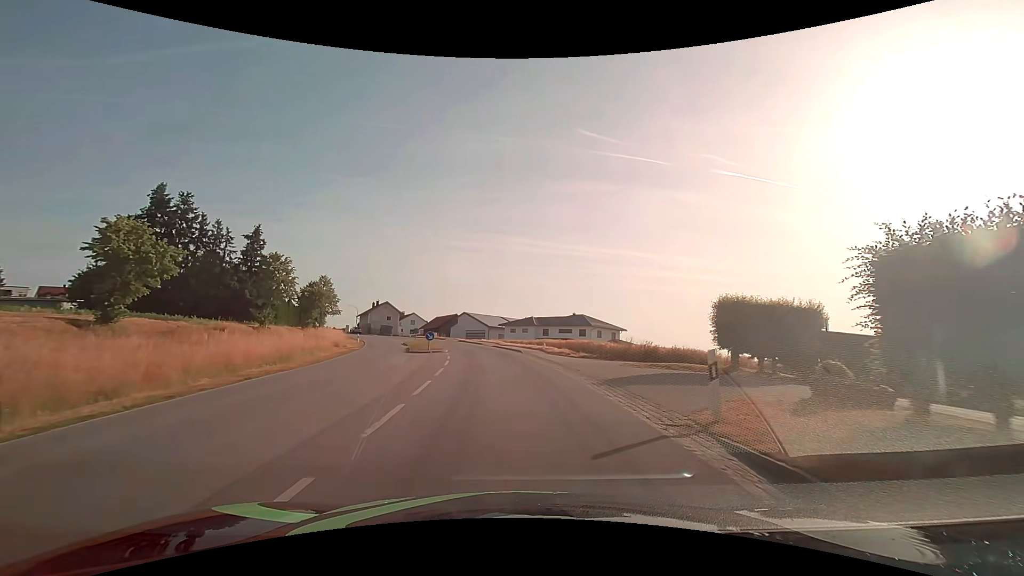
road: secondary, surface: asphalt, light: Day
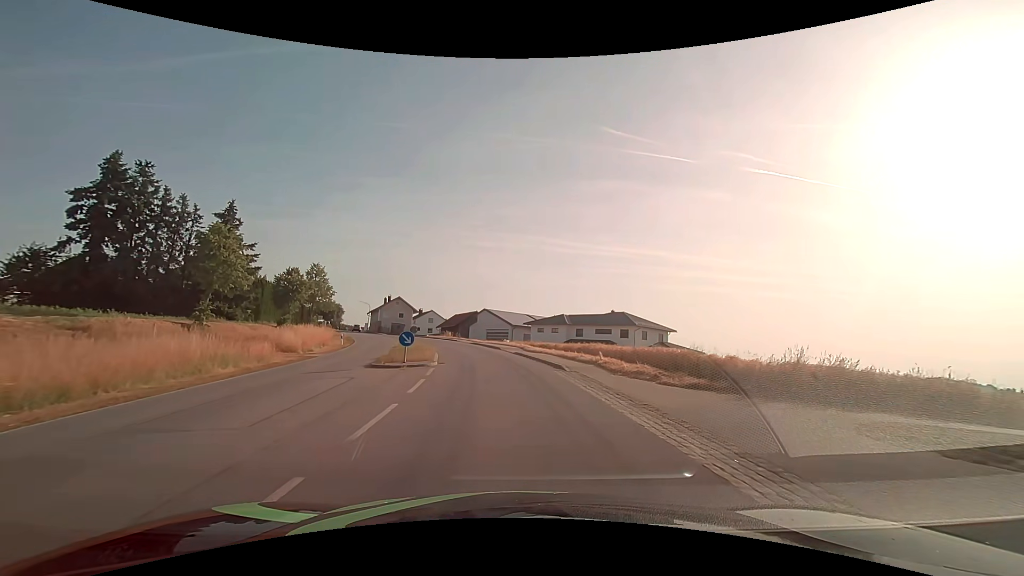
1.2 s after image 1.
(-0.4, +13.6) m; -3°
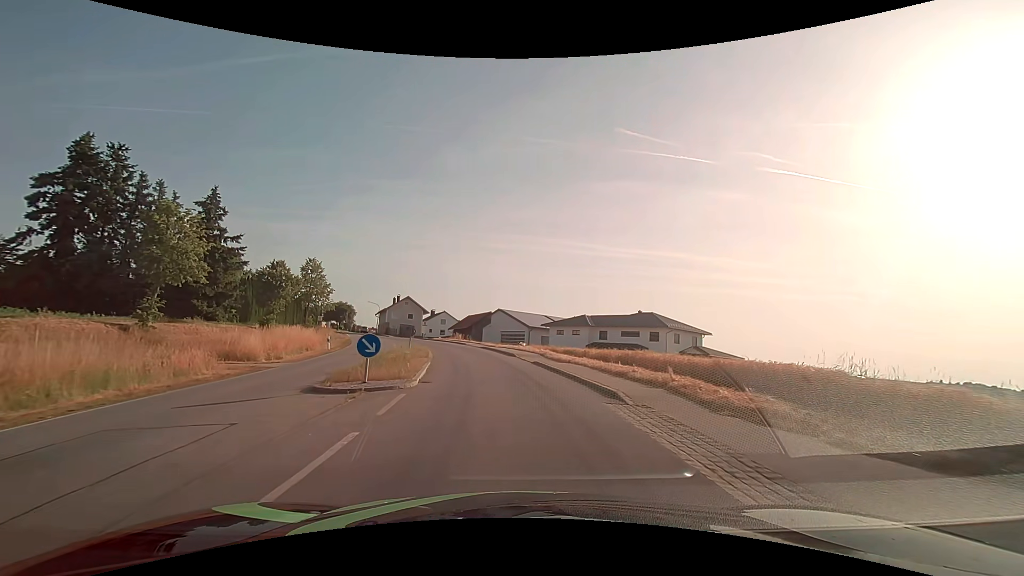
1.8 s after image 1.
(-0.1, +7.0) m; -2°
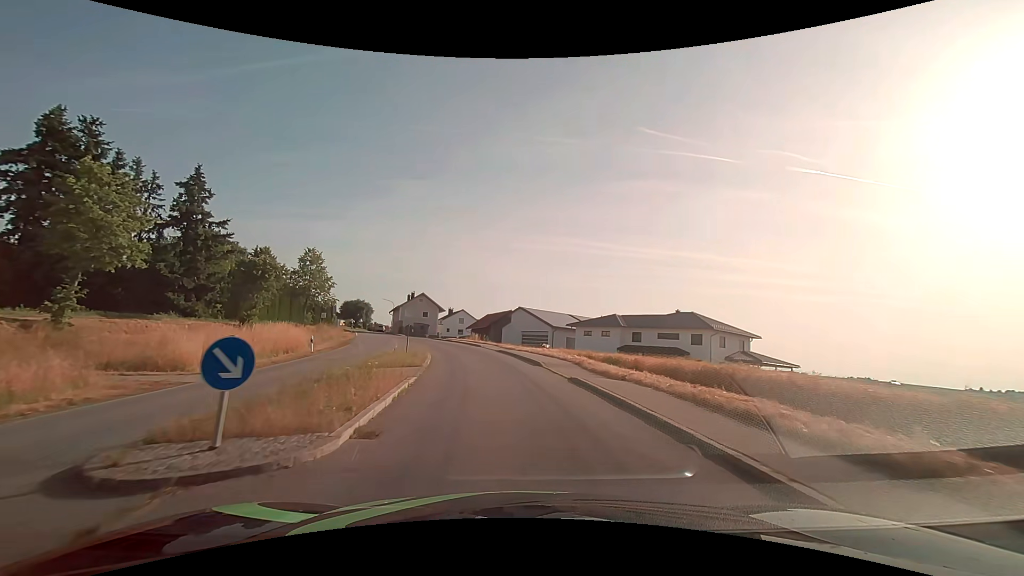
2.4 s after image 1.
(-0.2, +7.1) m; -2°
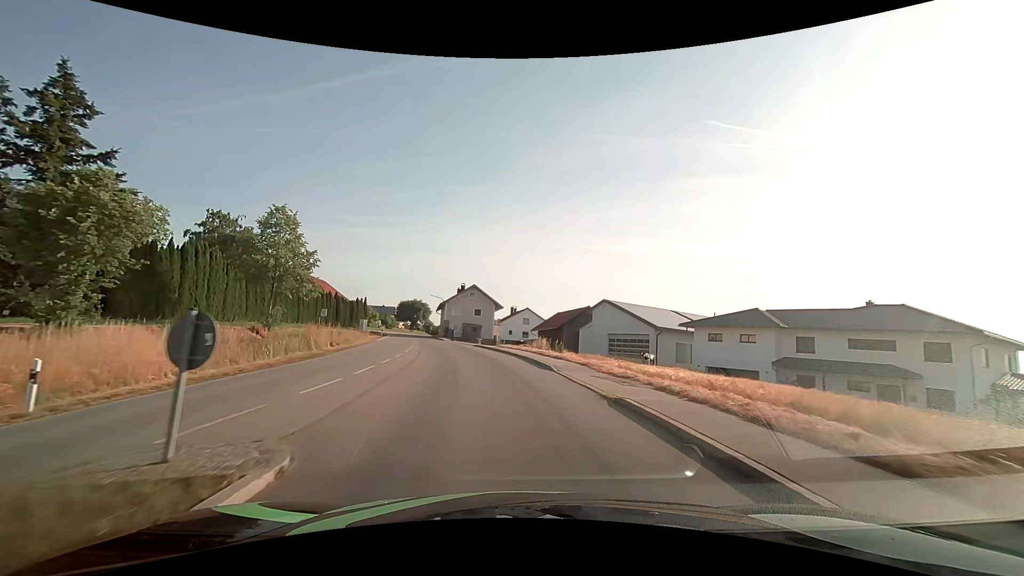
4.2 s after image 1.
(-1.4, +21.7) m; -8°
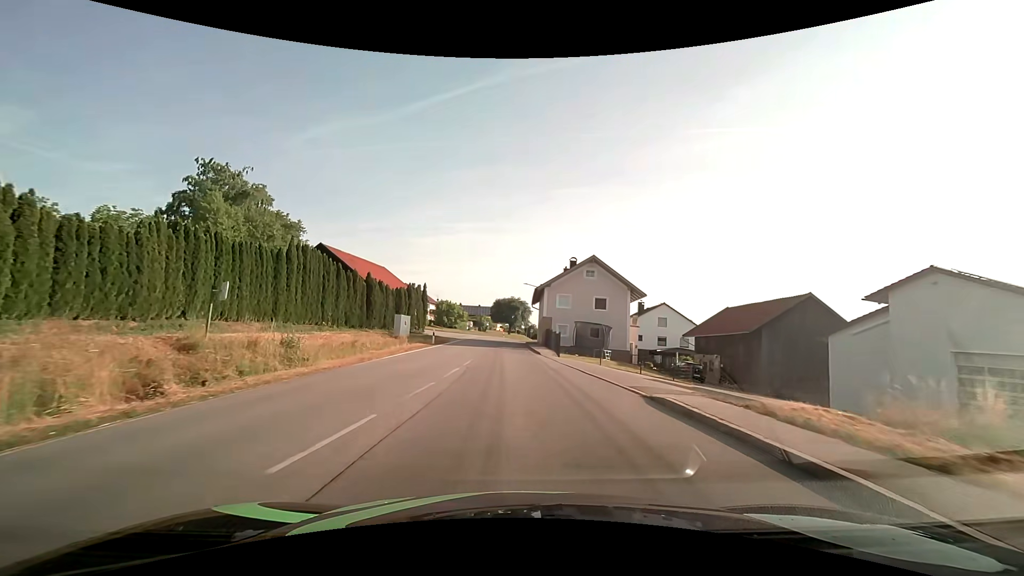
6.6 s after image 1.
(-3.6, +29.4) m; -12°
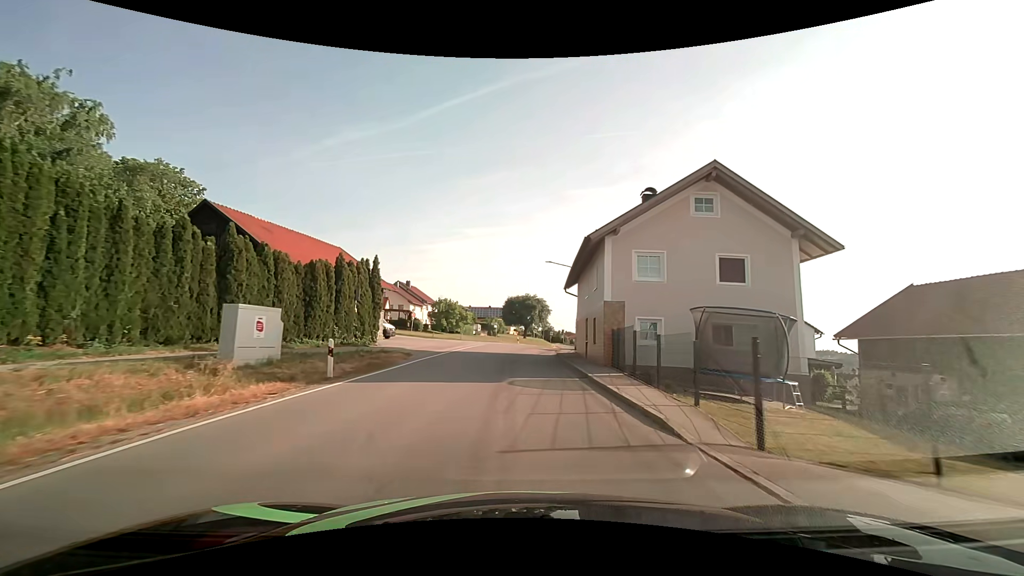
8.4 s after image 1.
(-0.6, +22.7) m; -2°
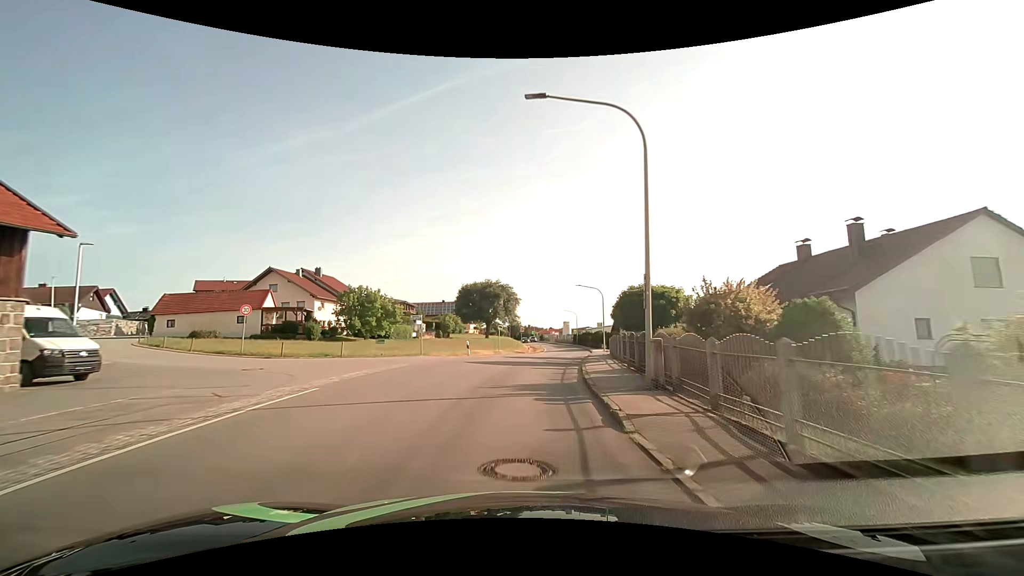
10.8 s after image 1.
(+0.8, +30.3) m; +4°
(0, +10) (+1, +20) (+2, +30) (+3, +40) (+5, +50) (+6, +60) (+8, +70) (+8, +79) (+9, +89) (+9, +99) m
